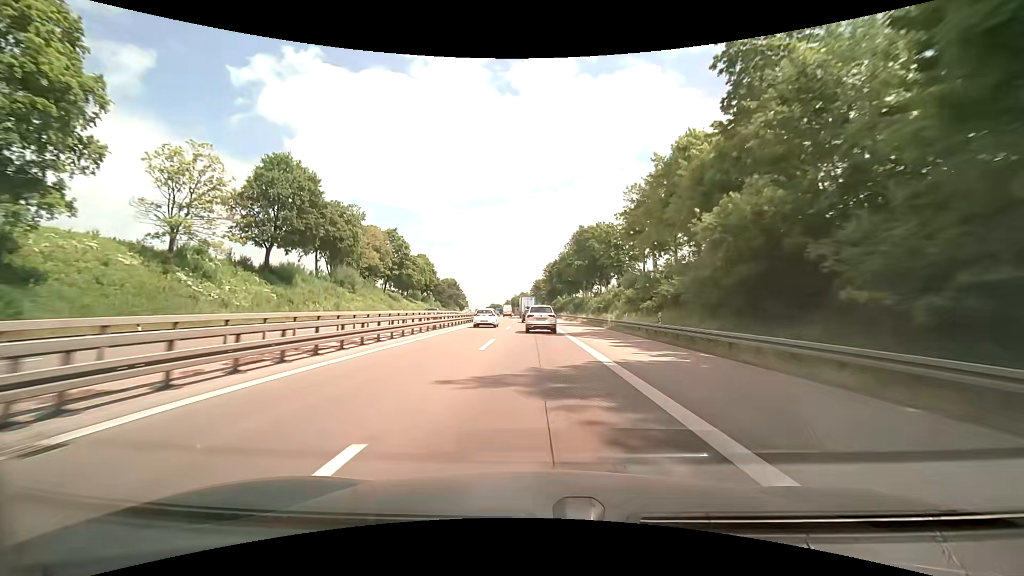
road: motorway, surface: asphalt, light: Day
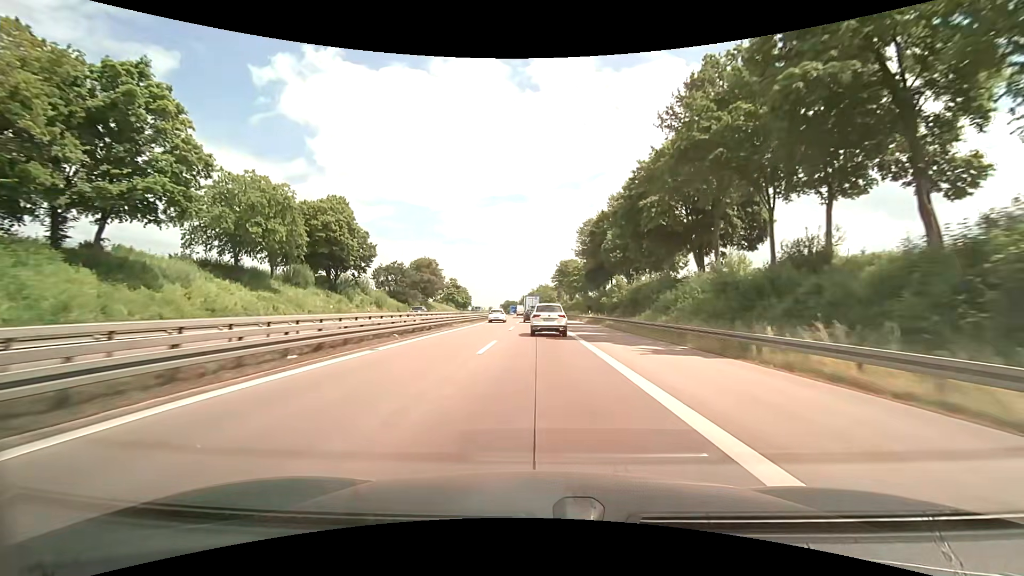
(-1.5, +74.4) m; -2°
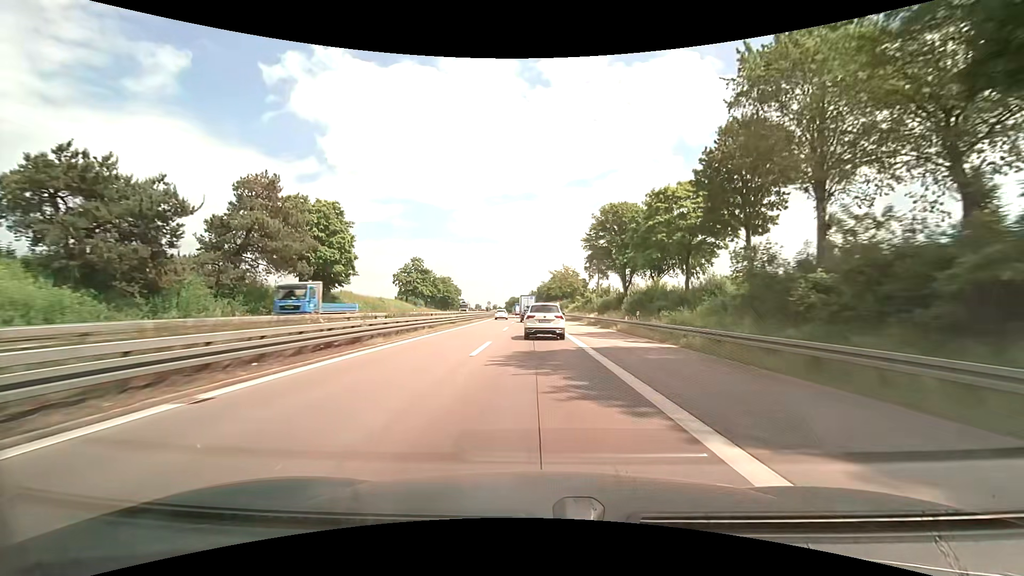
(-0.7, +72.8) m; -1°
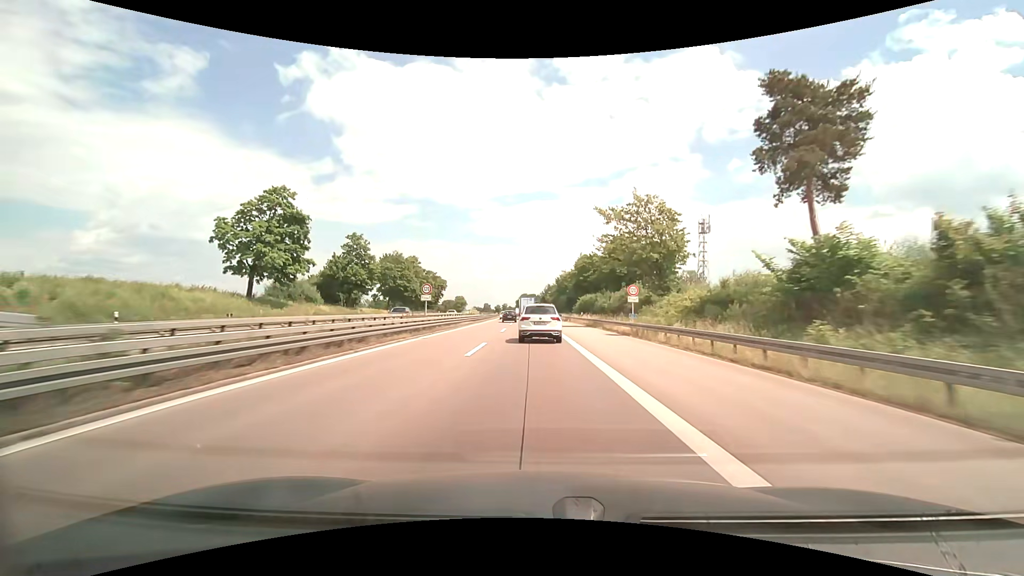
(-1.3, +71.8) m; -2°
(0, +10) (0, +20) (0, +30) (-1, +40) (-1, +50) (-1, +60) (-2, +70) (-2, +80) (-2, +90) (-3, +100) m
